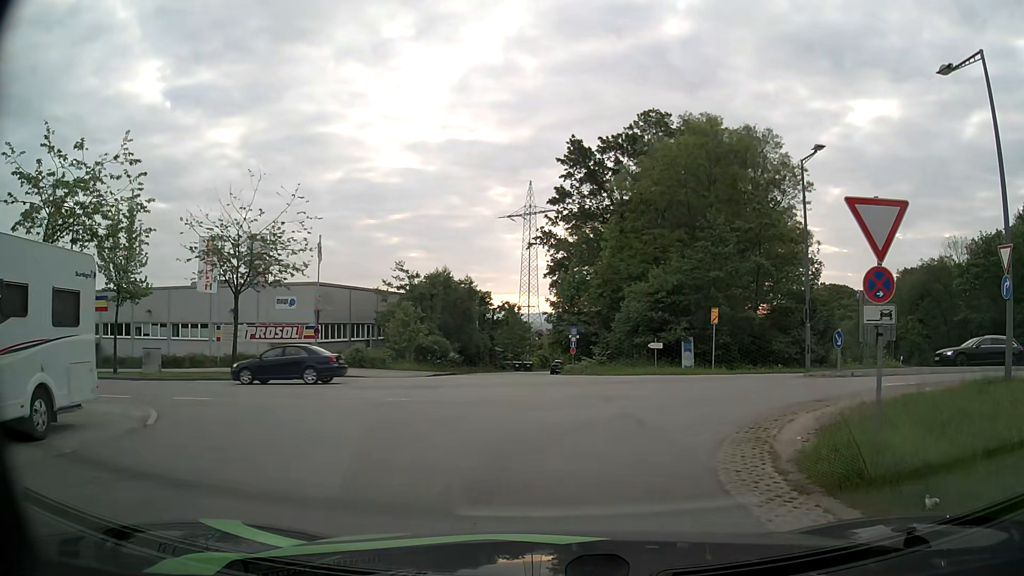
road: secondary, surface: asphalt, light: Day
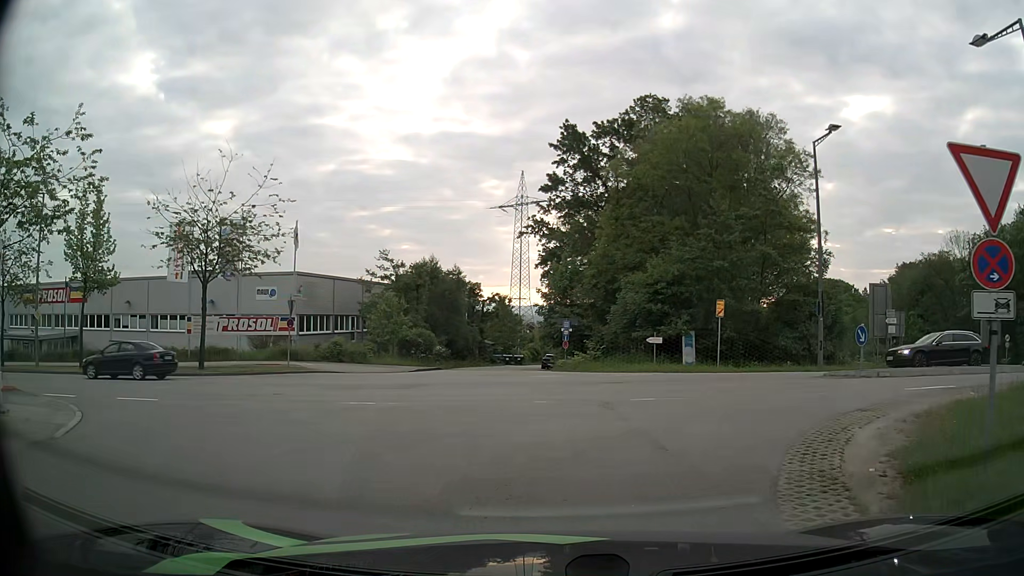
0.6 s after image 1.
(0.0, +2.3) m; 0°
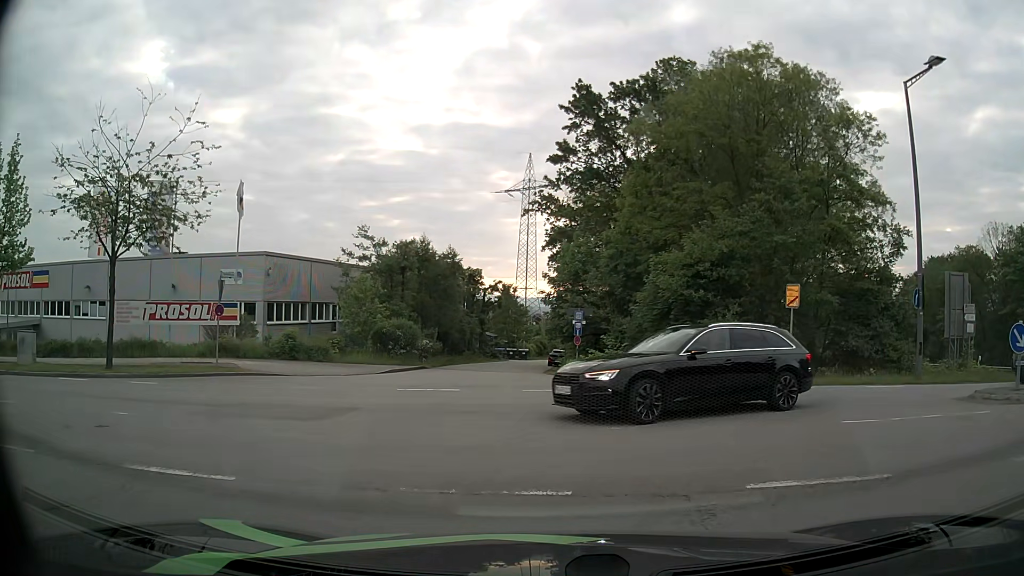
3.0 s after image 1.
(+0.1, +7.3) m; -1°
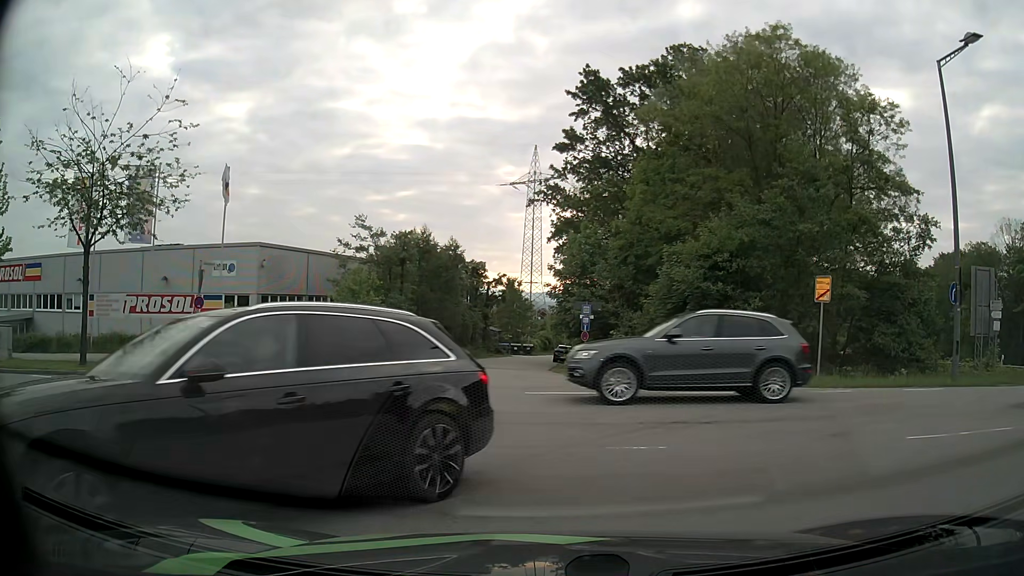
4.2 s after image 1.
(0.0, +1.7) m; +2°
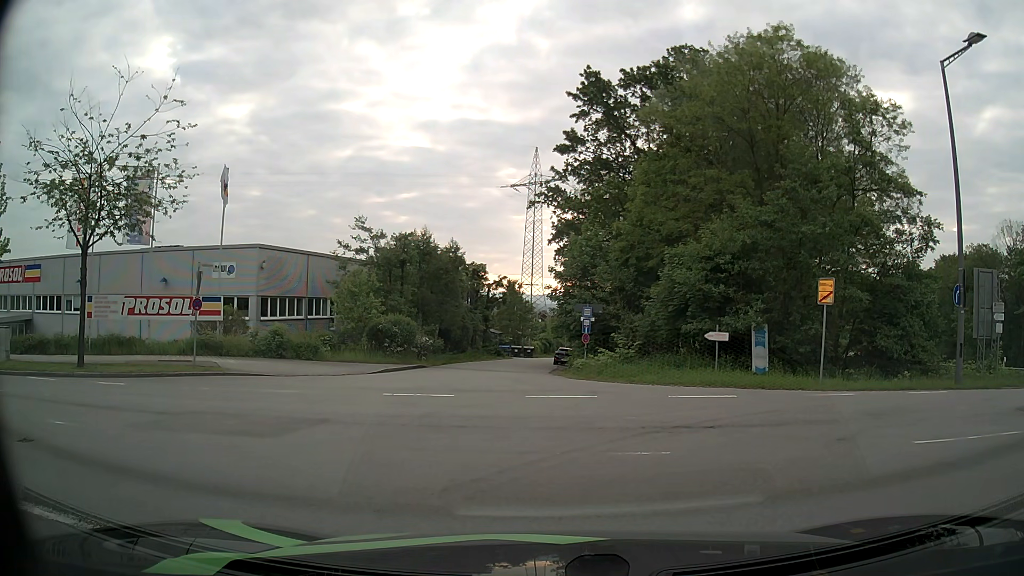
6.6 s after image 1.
(0.0, +0.2) m; 0°
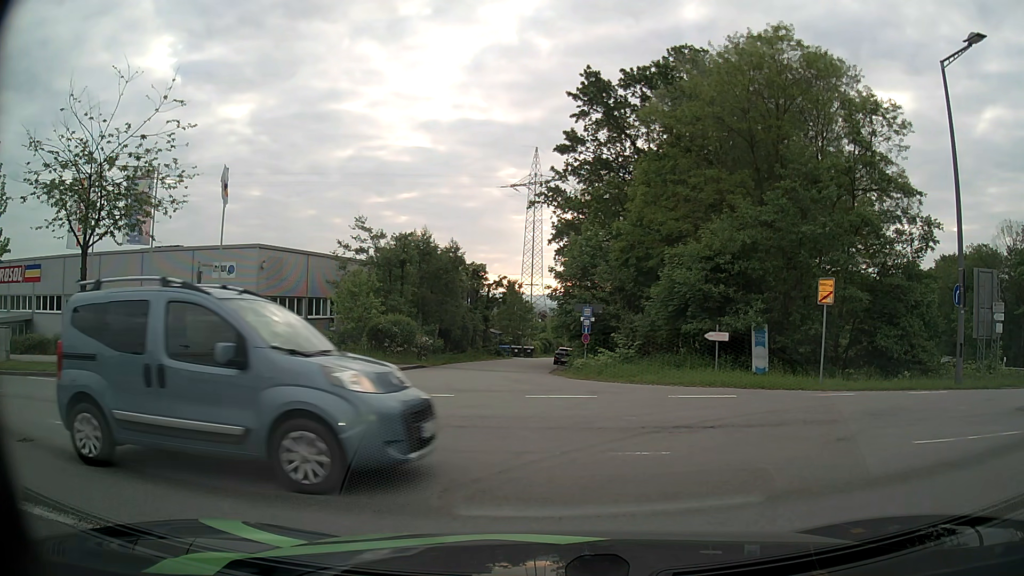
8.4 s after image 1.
(0.0, 0.0) m; 0°
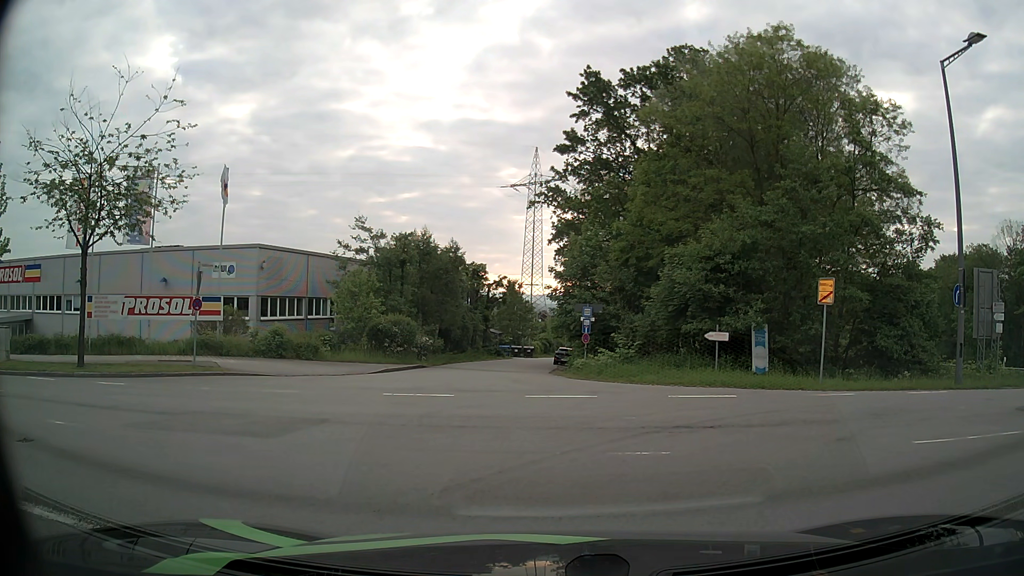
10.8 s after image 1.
(0.0, 0.0) m; 0°
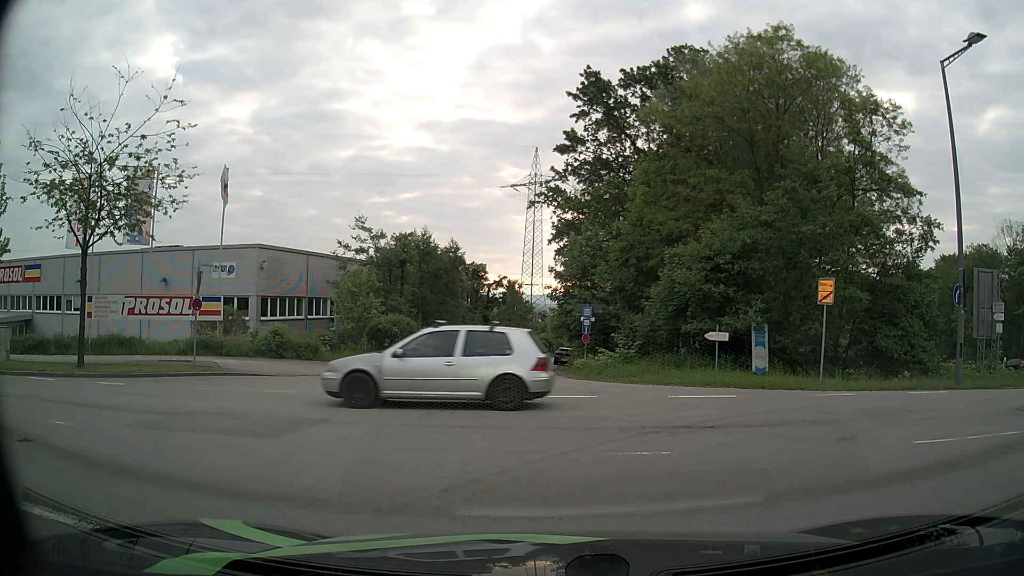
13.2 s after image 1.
(0.0, 0.0) m; 0°
(-3, +9) (-12, +14) (-22, +15) (-32, +16) (-42, +16) (-52, +17) (-62, +18) (-72, +19) (-82, +21) (-91, +23) m
